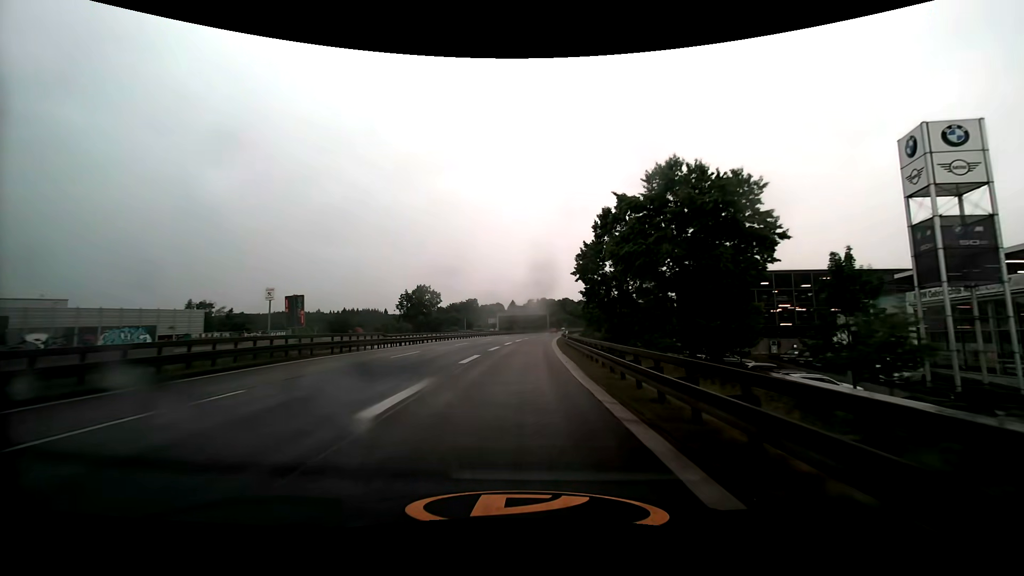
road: motorway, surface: asphalt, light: Day
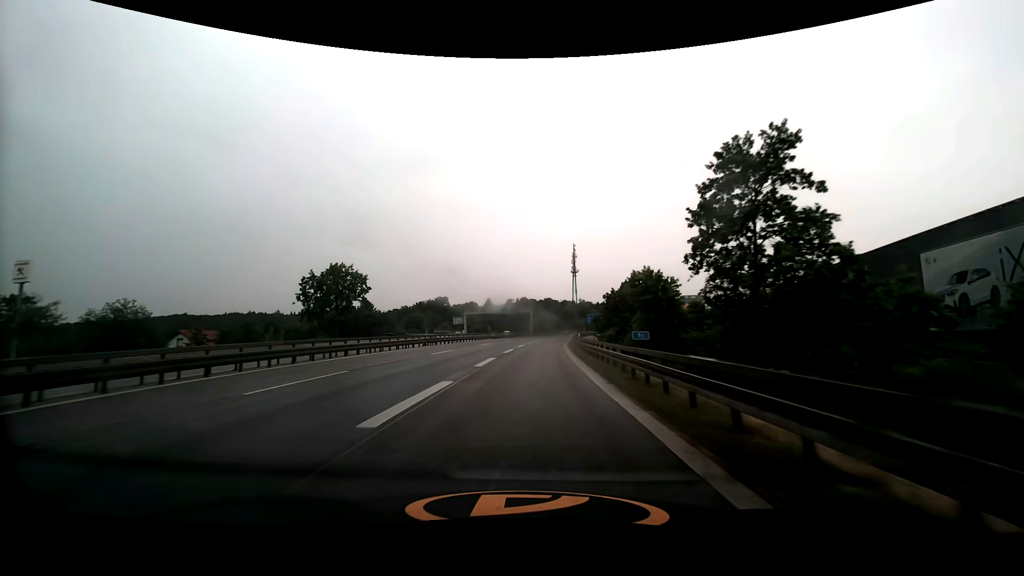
(+0.9, +48.4) m; +2°
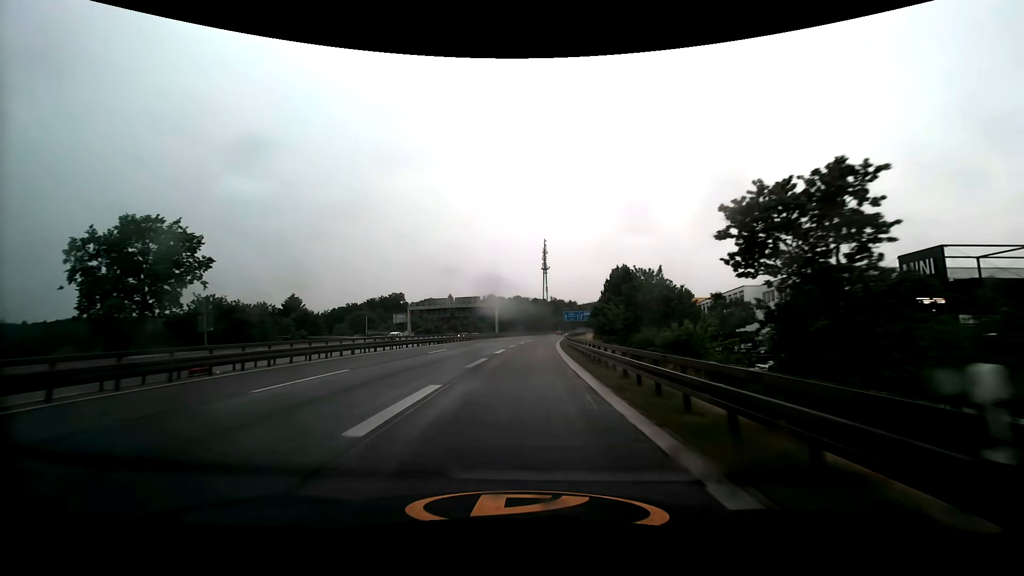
(+1.2, +36.8) m; +4°
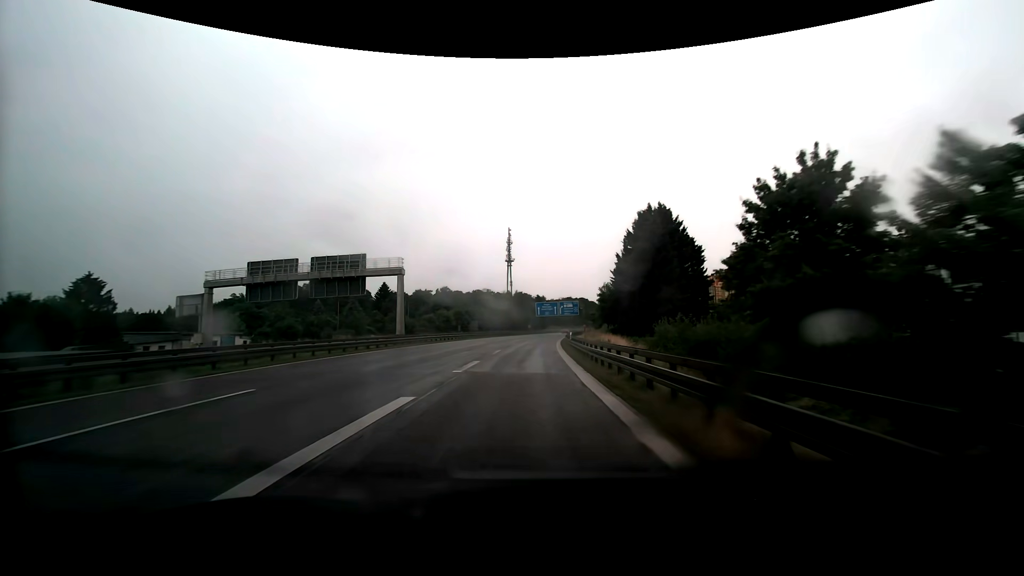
(+2.1, +62.3) m; +4°
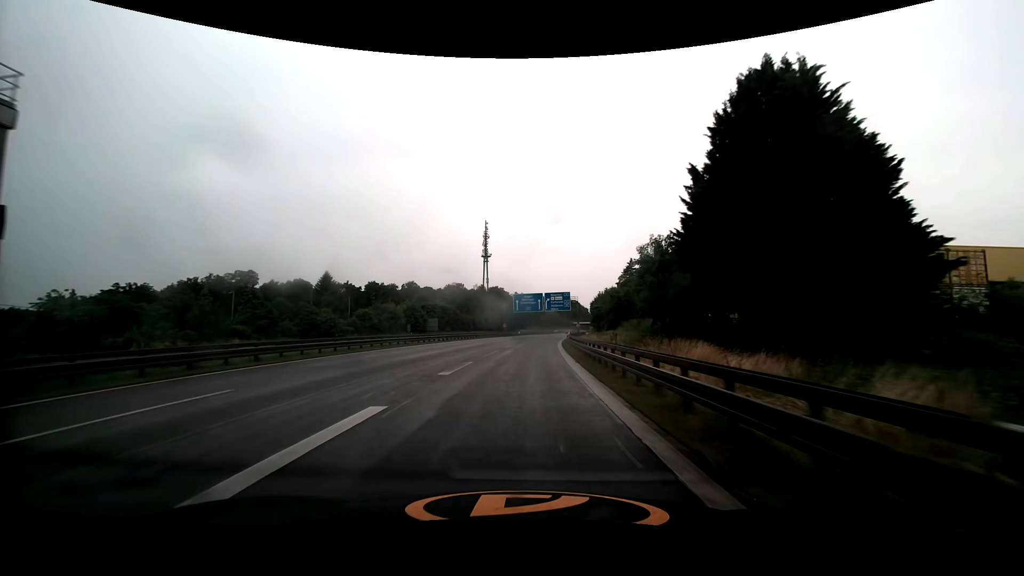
(+0.7, +37.0) m; +2°
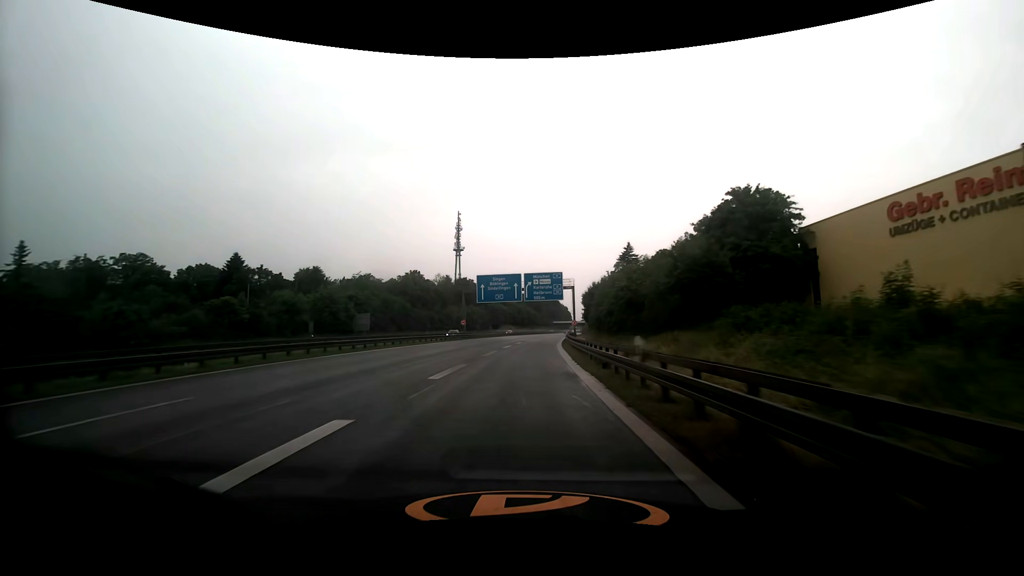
(+0.9, +37.0) m; +3°
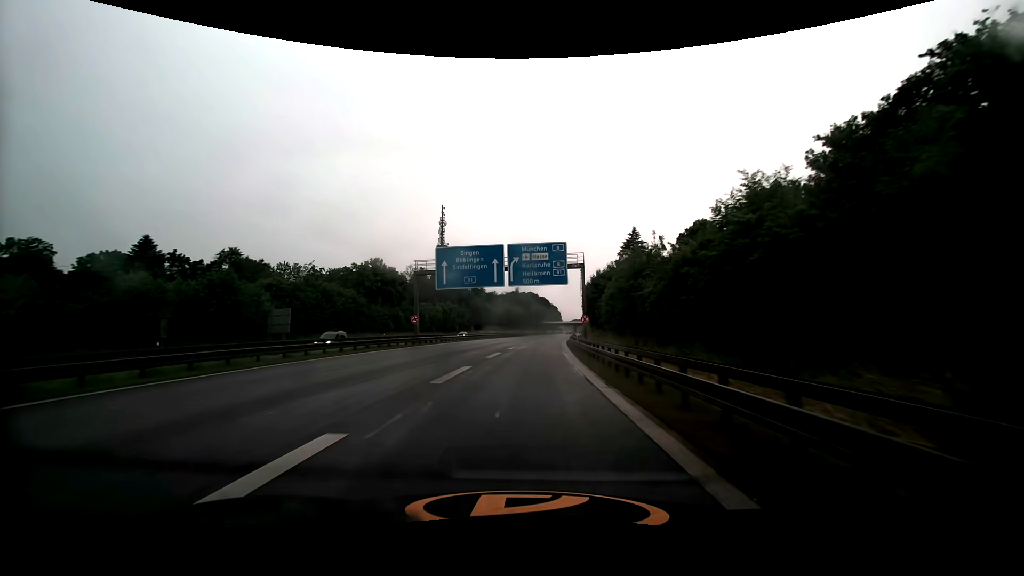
(+0.2, +24.8) m; +1°
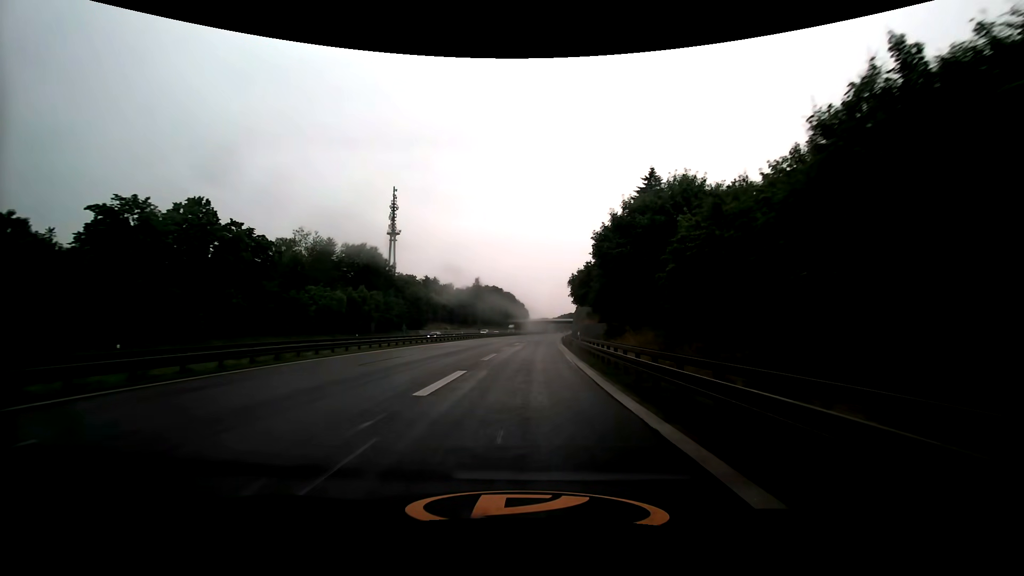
(+1.7, +50.2) m; +4°
(0, +10) (0, +20) (+1, +30) (+1, +40) (+2, +50) (+2, +60) (+3, +70) (+3, +80) (+4, +90) (+5, +100) m
